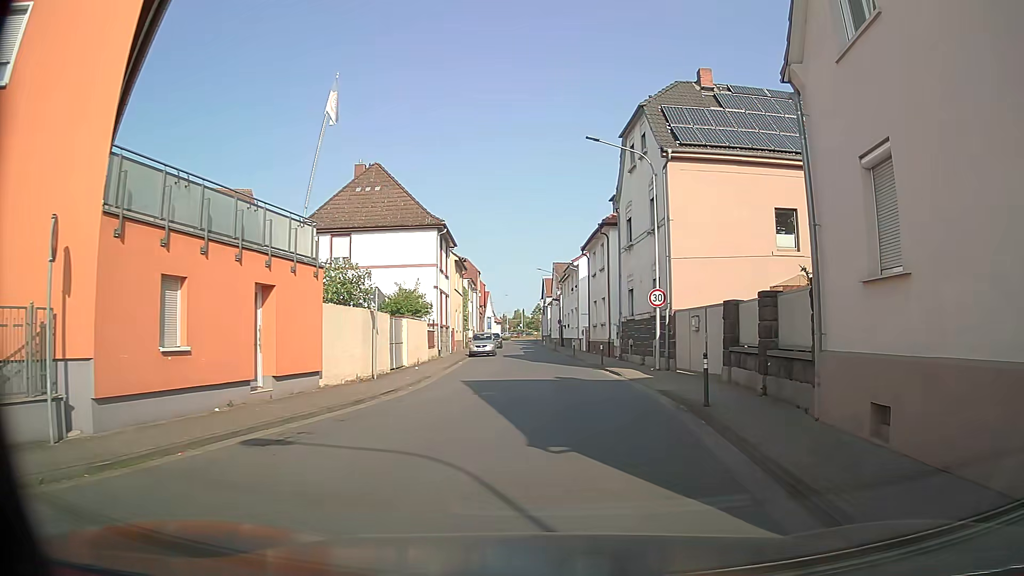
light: Day
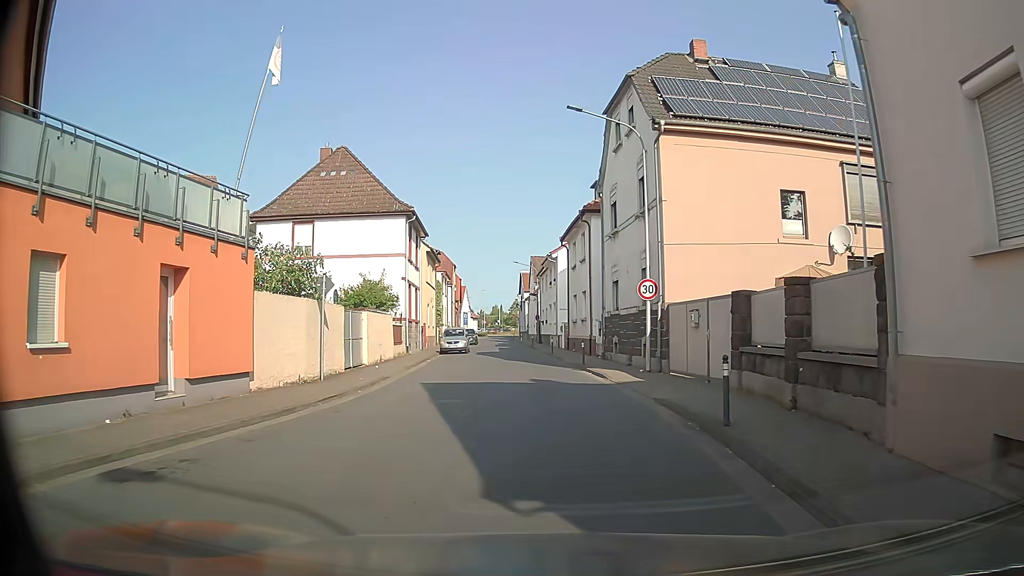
(+0.1, +2.9) m; +1°
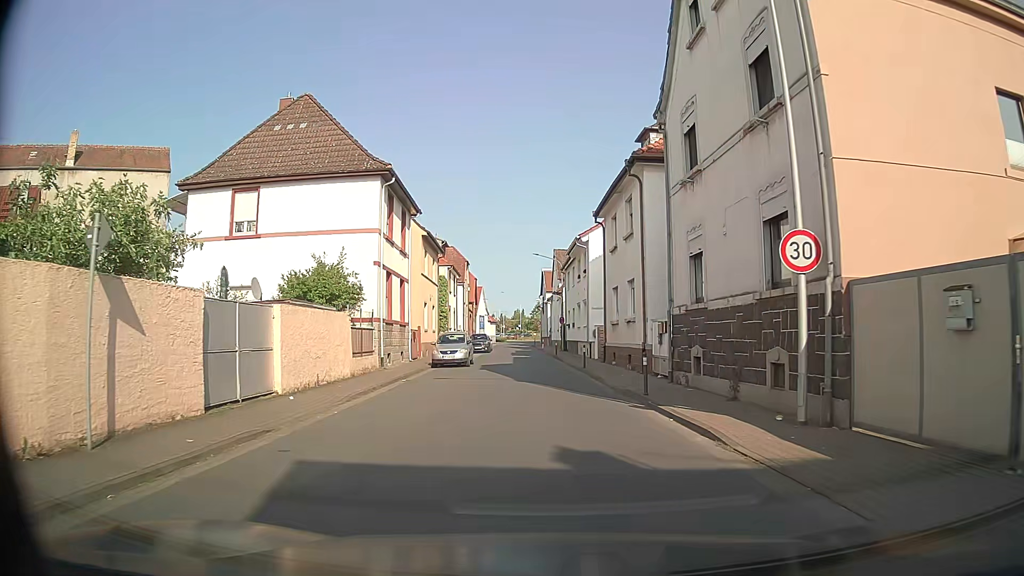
(0.0, +10.5) m; -1°
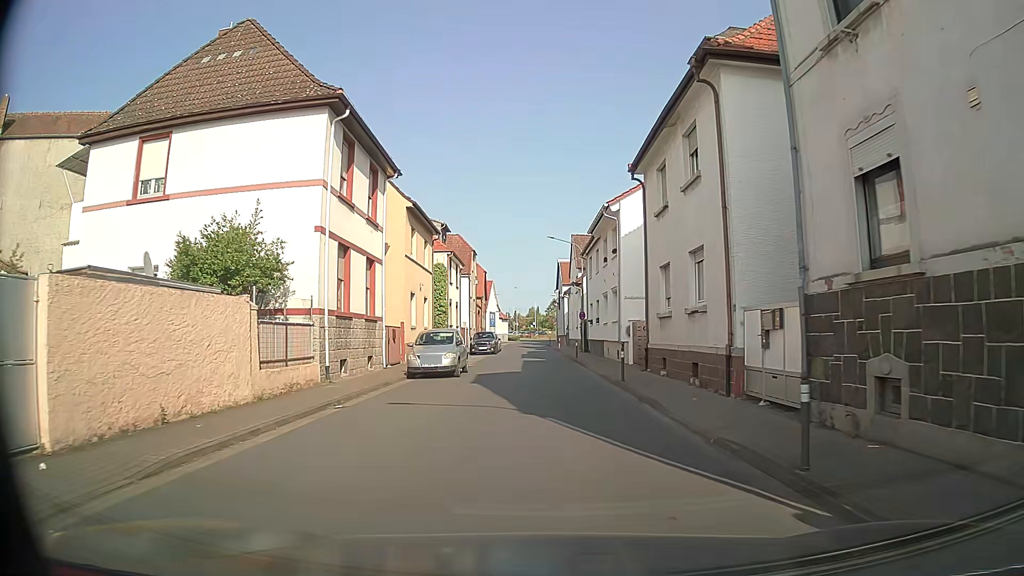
(-0.1, +8.4) m; -2°
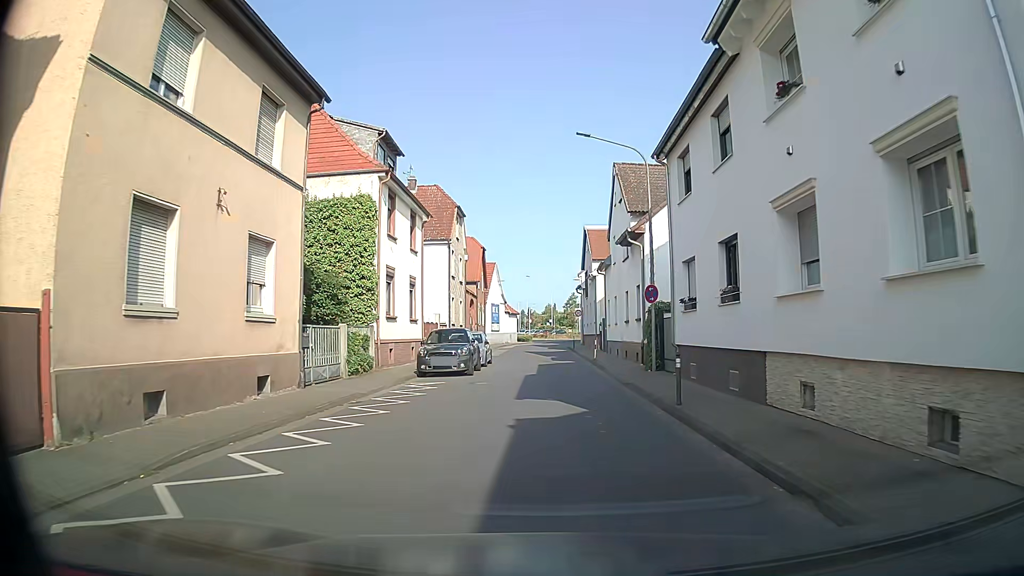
(-0.1, +23.4) m; -1°
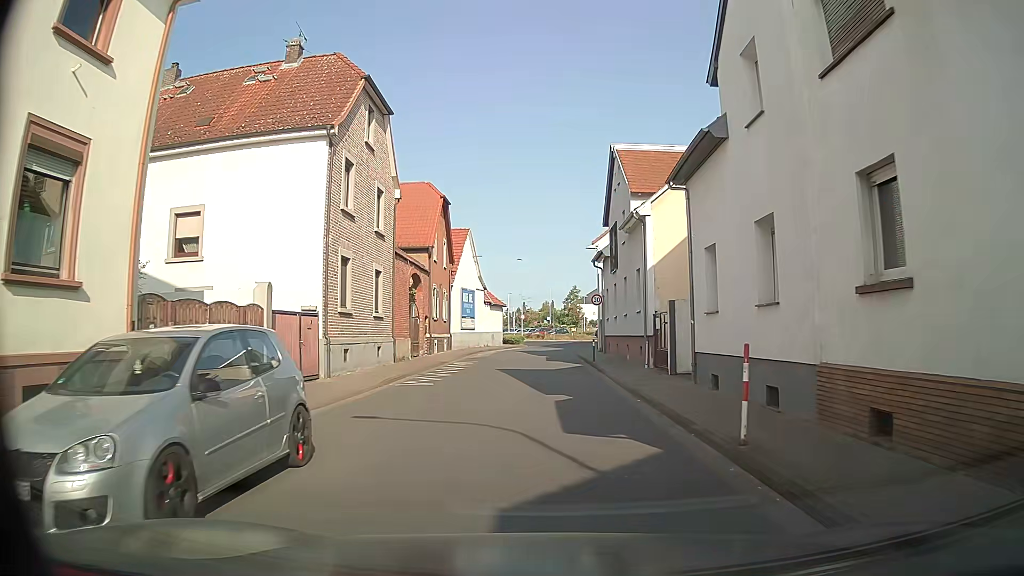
(+0.3, +23.2) m; +1°
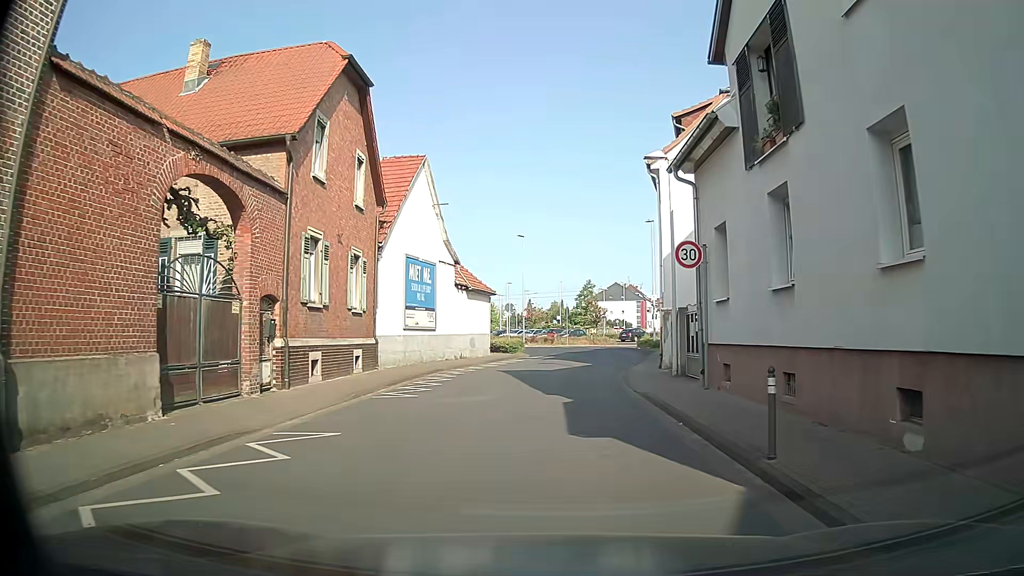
(-0.1, +21.2) m; -1°
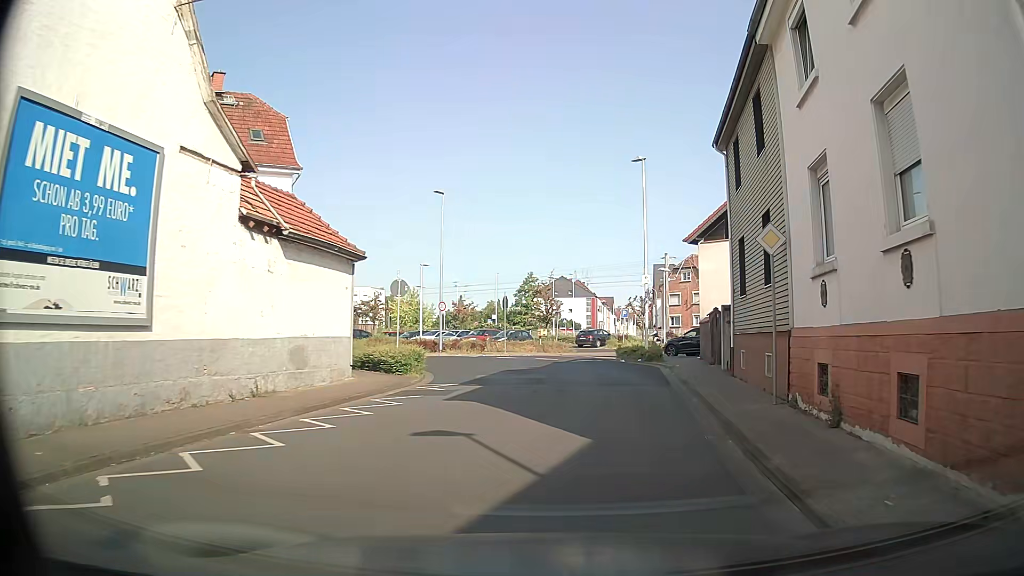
(+0.2, +19.4) m; +5°
(+1, +10) (+2, +20) (0, +30) (-6, +37) (-14, +43) (-23, +49) (-31, +54) (-40, +59) (-49, +64) (-57, +69) m
